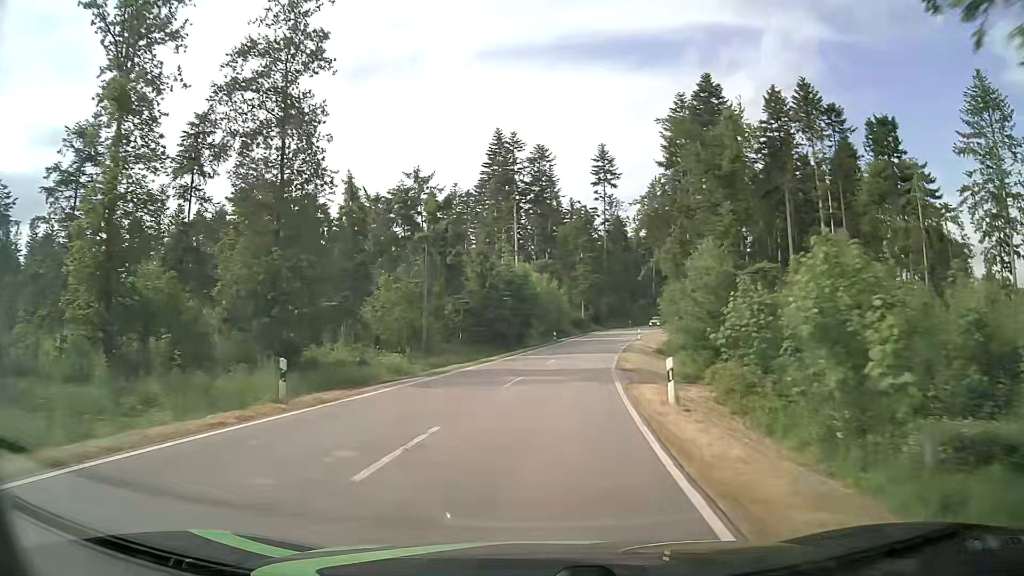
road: tertiary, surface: asphalt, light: Day
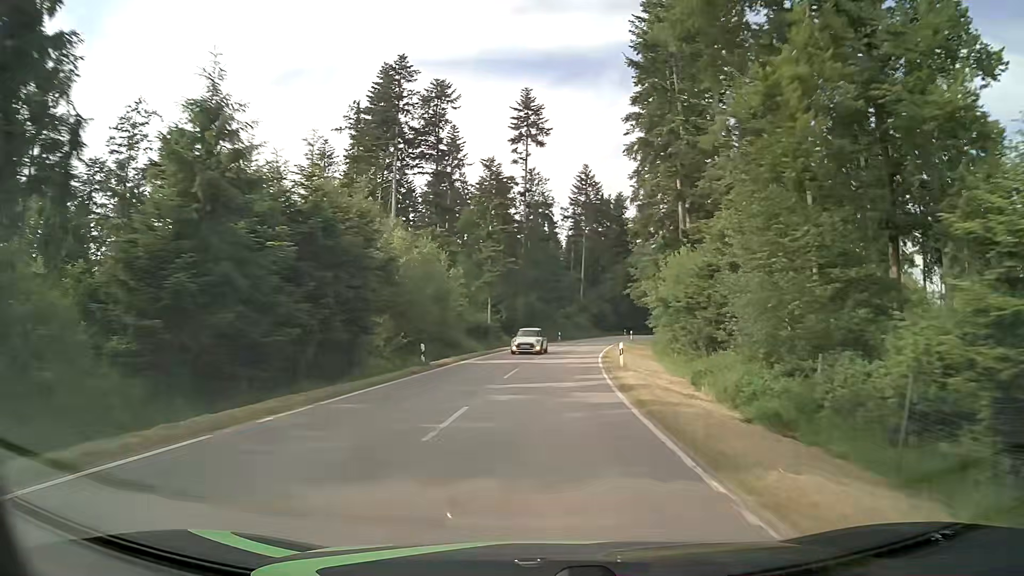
(+2.3, +33.4) m; +8°
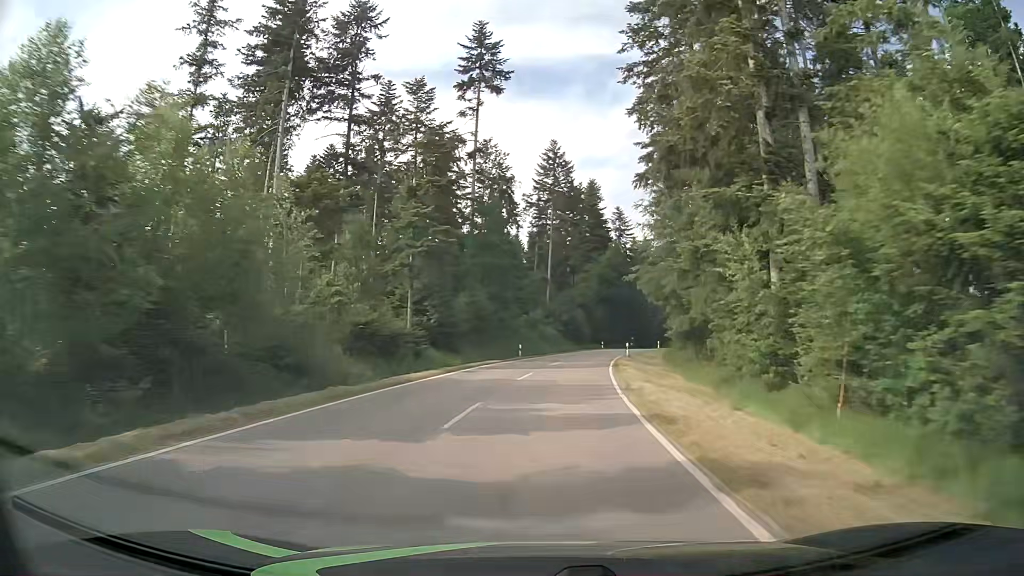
(+0.7, +22.4) m; +3°
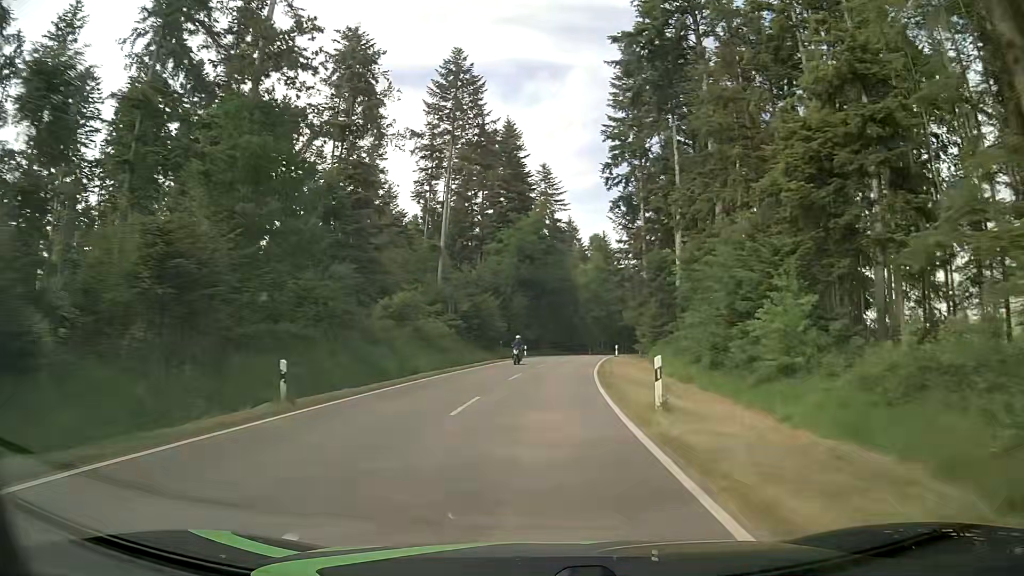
(+2.4, +33.3) m; +8°
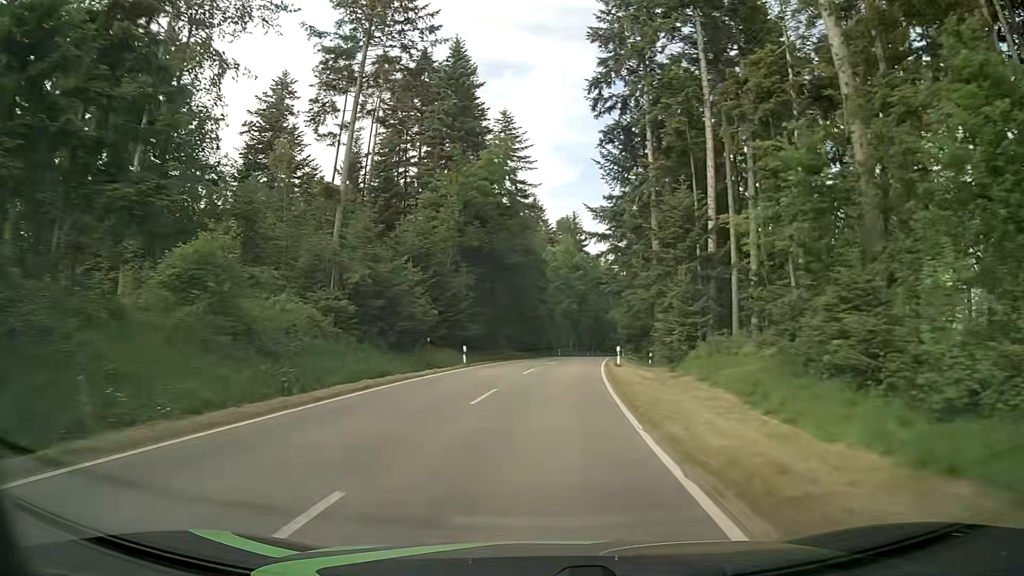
(+0.6, +22.2) m; +3°
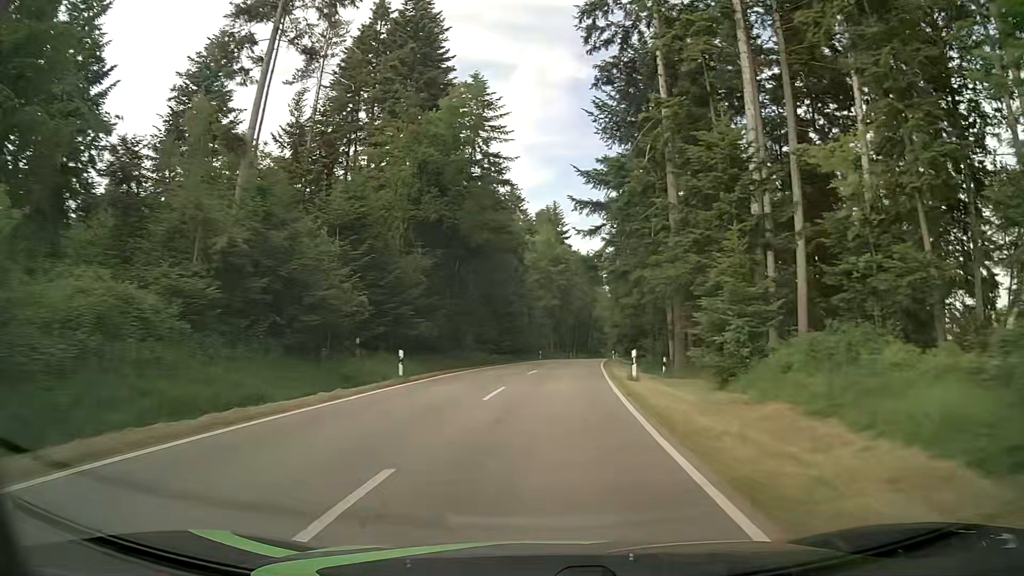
(+0.2, +11.1) m; +1°
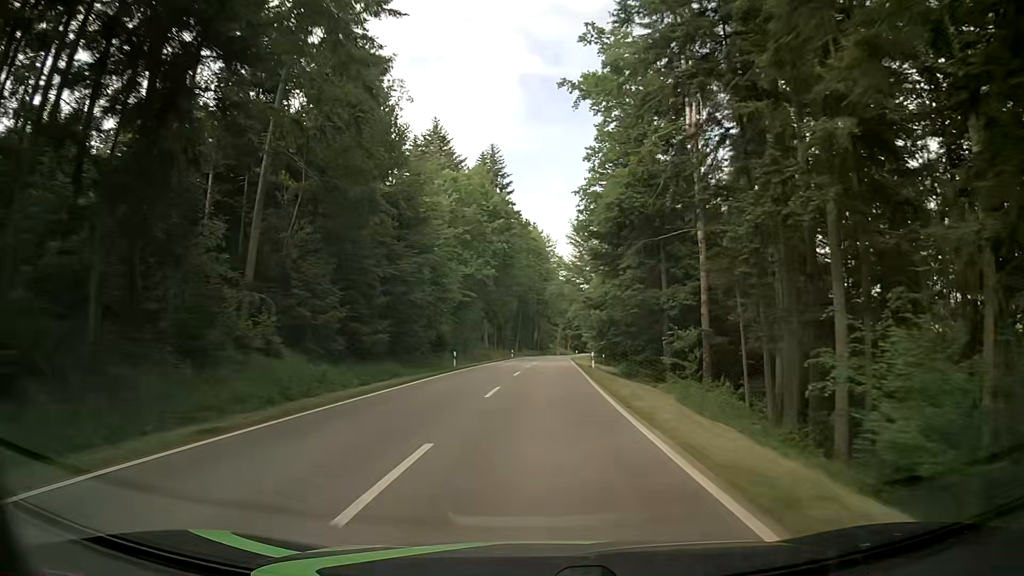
(+1.9, +33.5) m; +6°
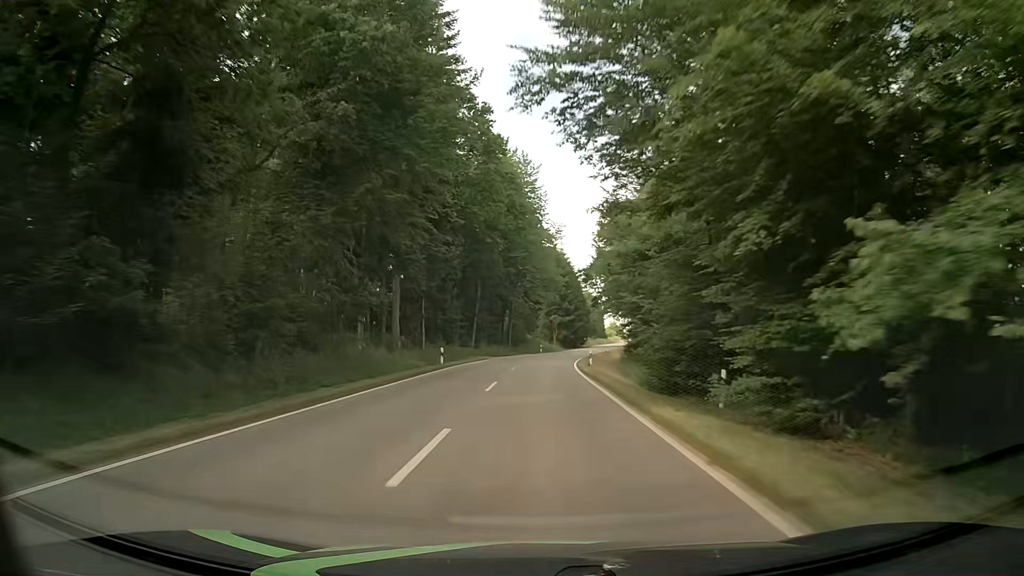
(+0.4, +46.6) m; +1°
(0, +10) (0, +20) (0, +30) (+1, +40) (+2, +50) (+3, +60) (+4, +70) (+6, +80) (+8, +89) (+10, +99) m
